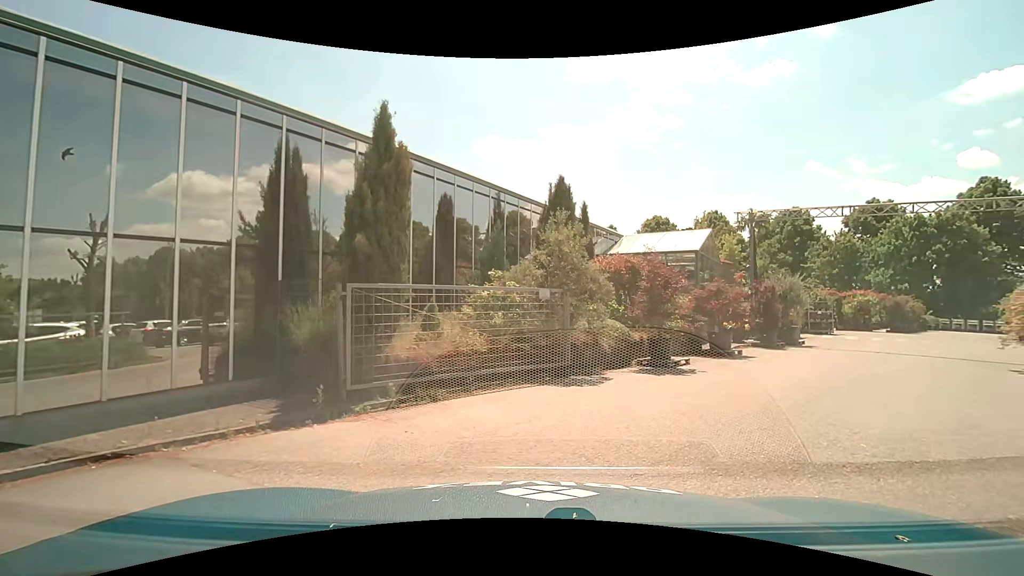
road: tertiary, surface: asphalt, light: Day
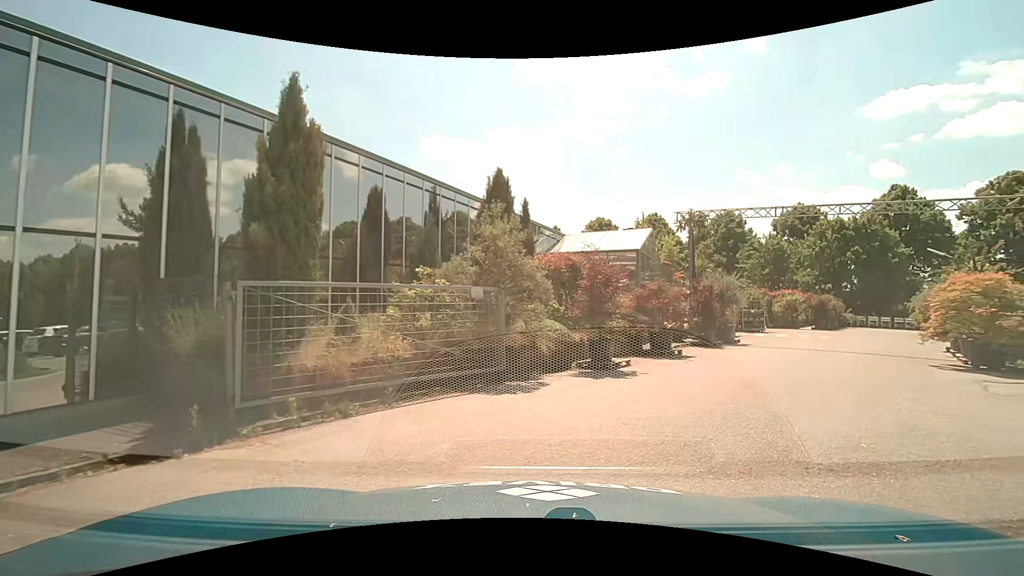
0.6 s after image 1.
(+0.1, +0.9) m; +8°
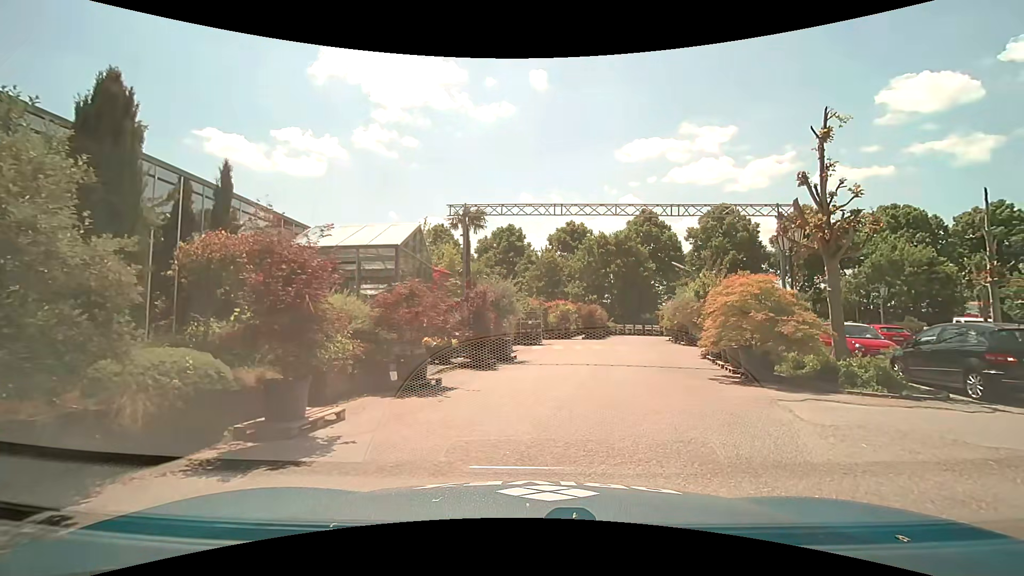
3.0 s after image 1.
(+1.4, +4.7) m; +25°
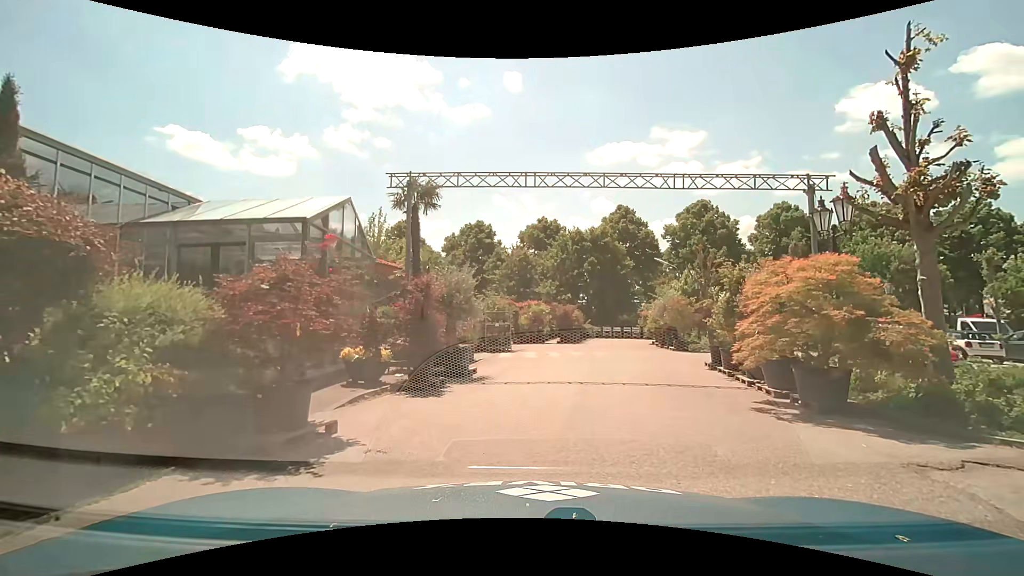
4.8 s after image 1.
(+0.2, +4.2) m; +3°
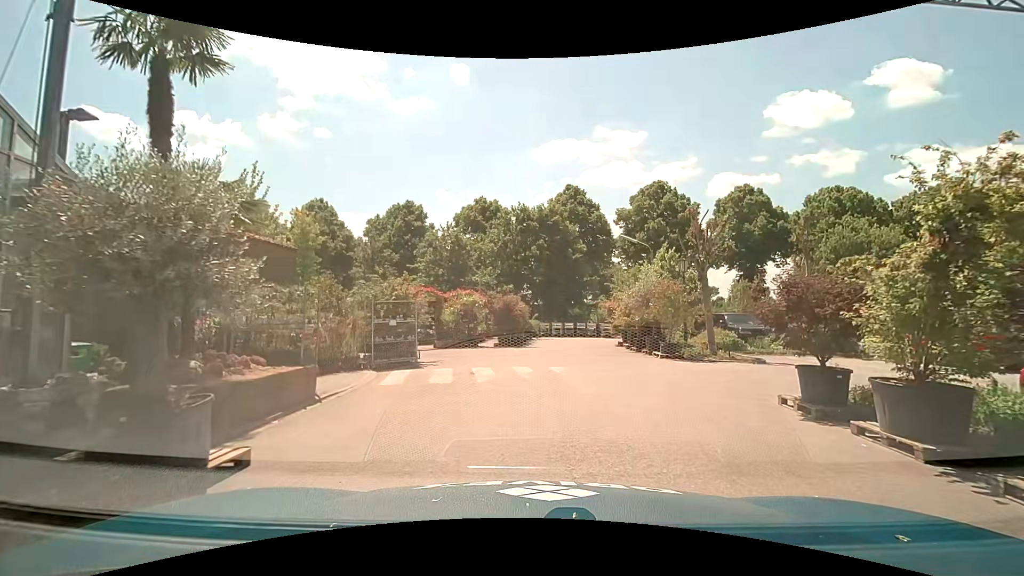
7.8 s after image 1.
(+0.6, +8.8) m; +8°
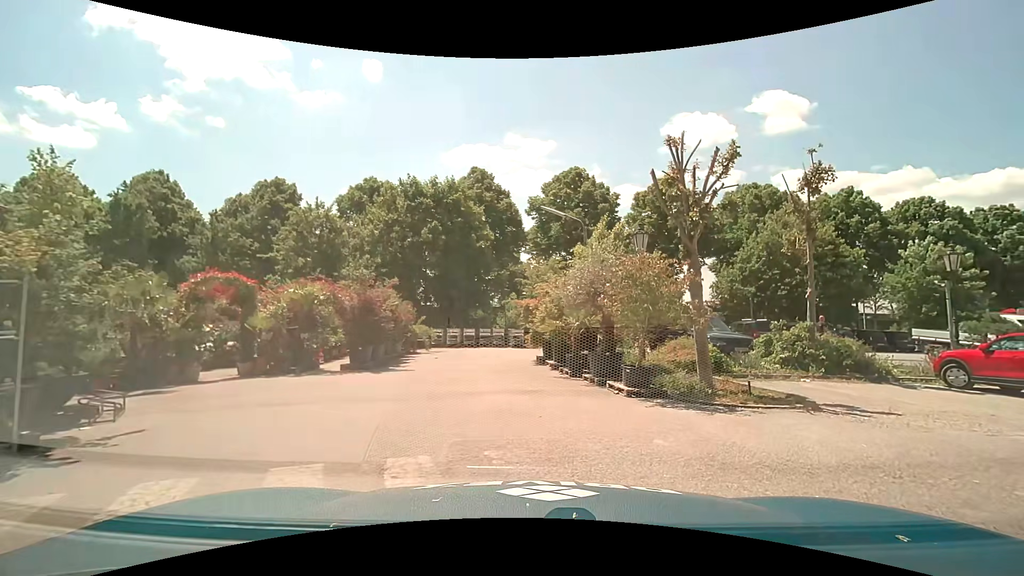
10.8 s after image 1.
(+0.5, +8.5) m; +10°
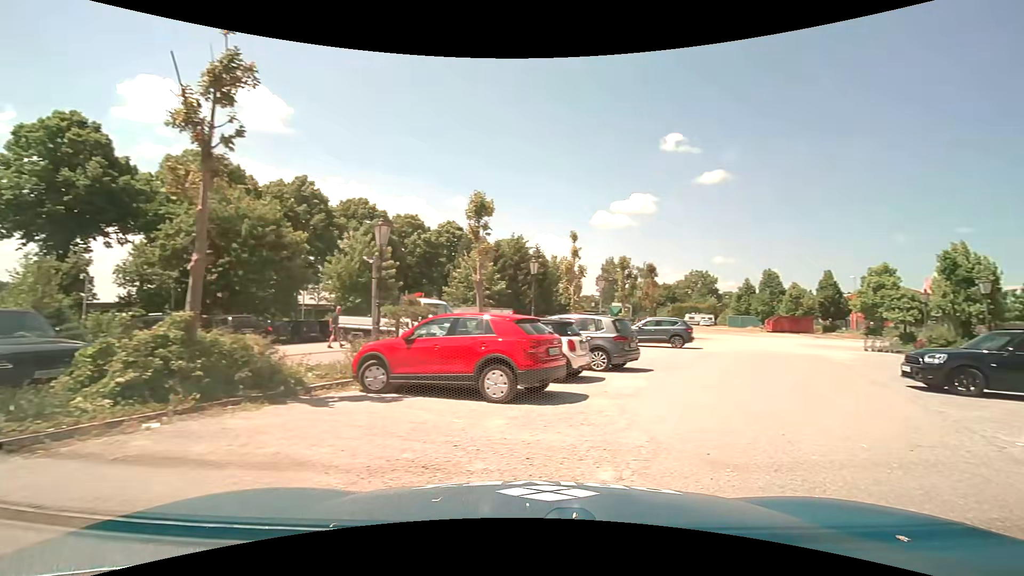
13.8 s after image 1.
(+2.9, +6.6) m; +59°
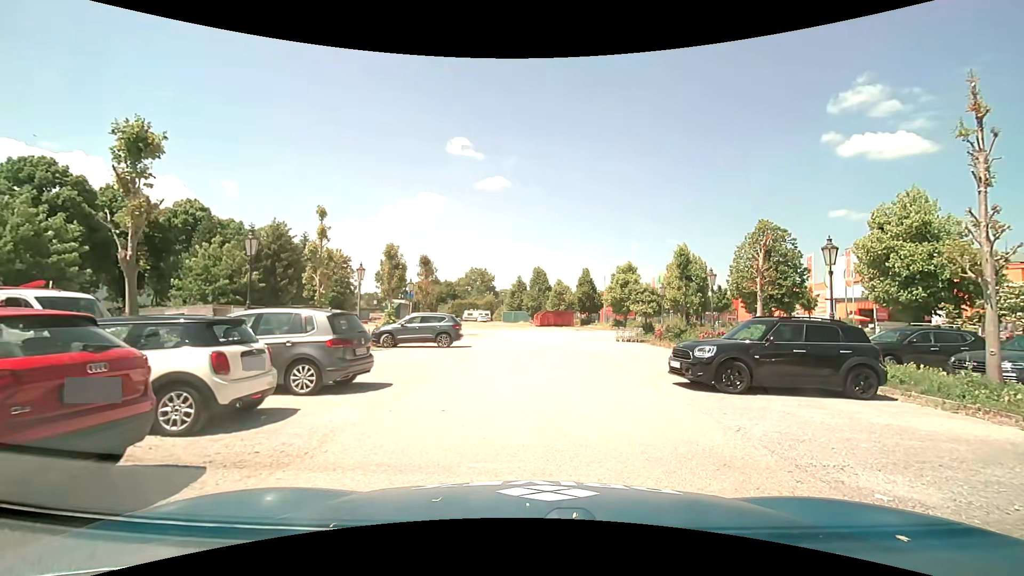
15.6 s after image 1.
(+1.0, +4.4) m; +23°
